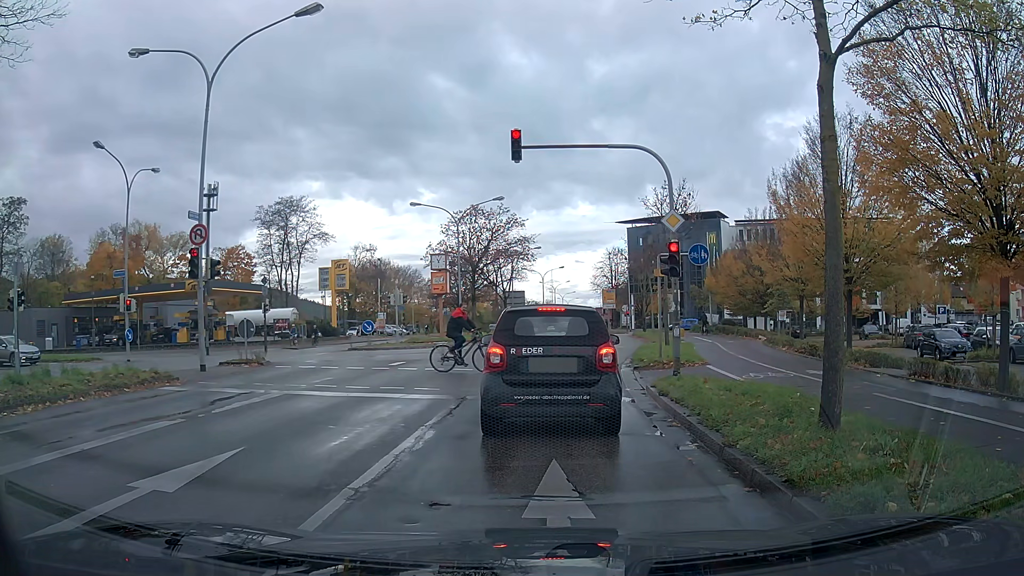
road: primary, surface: asphalt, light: Day
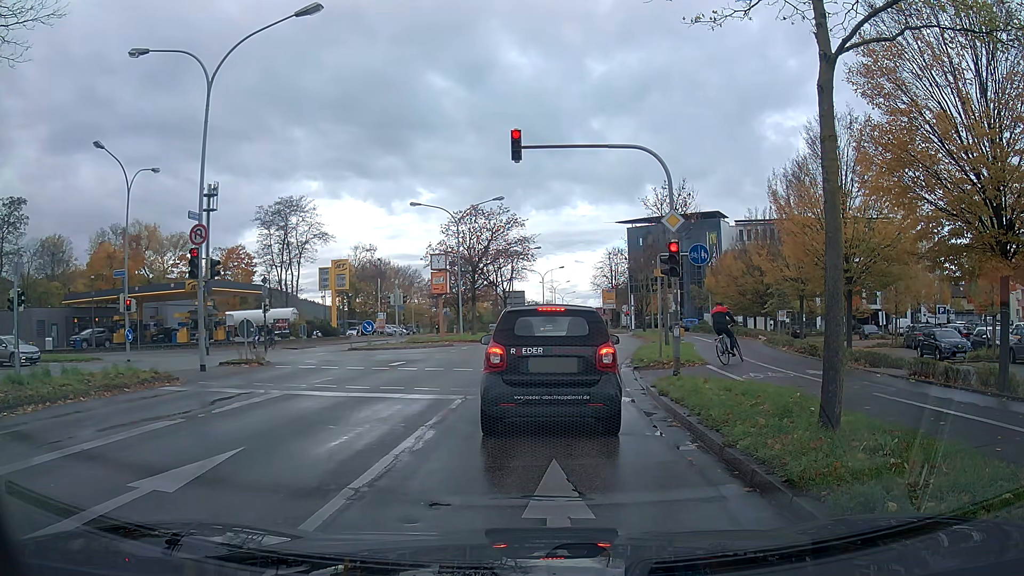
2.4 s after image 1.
(0.0, 0.0) m; 0°
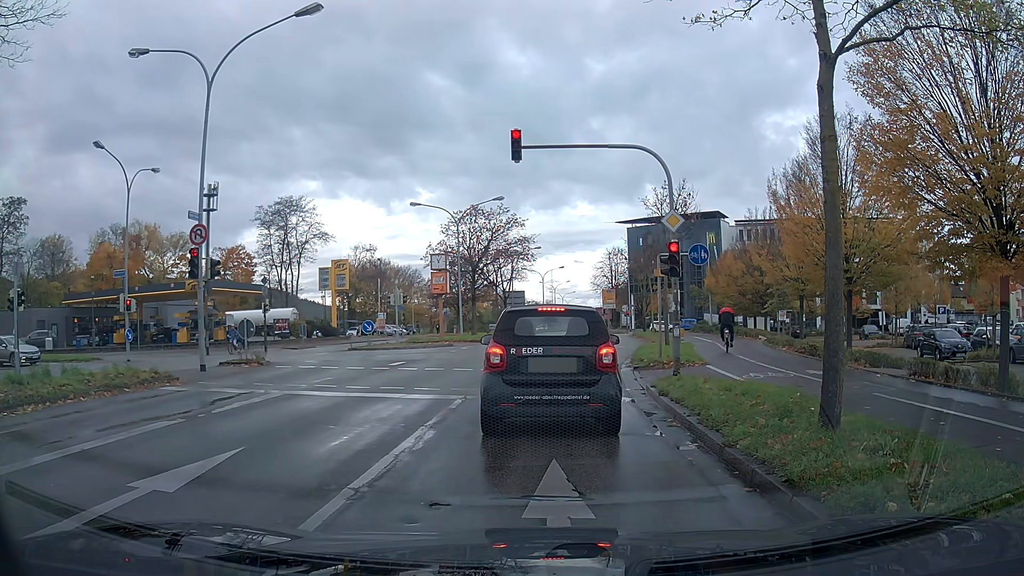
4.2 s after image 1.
(0.0, 0.0) m; 0°
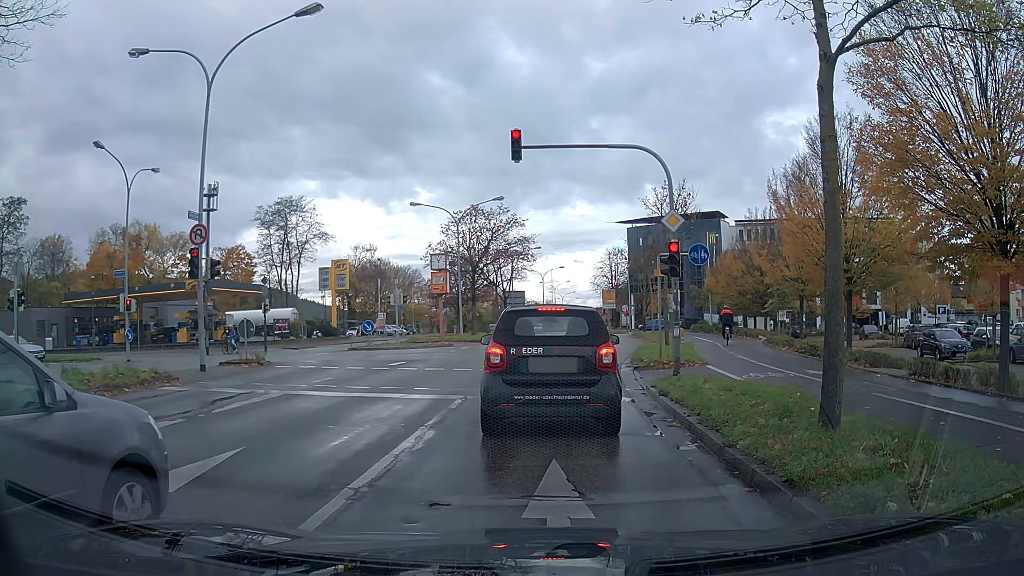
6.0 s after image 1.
(0.0, 0.0) m; 0°
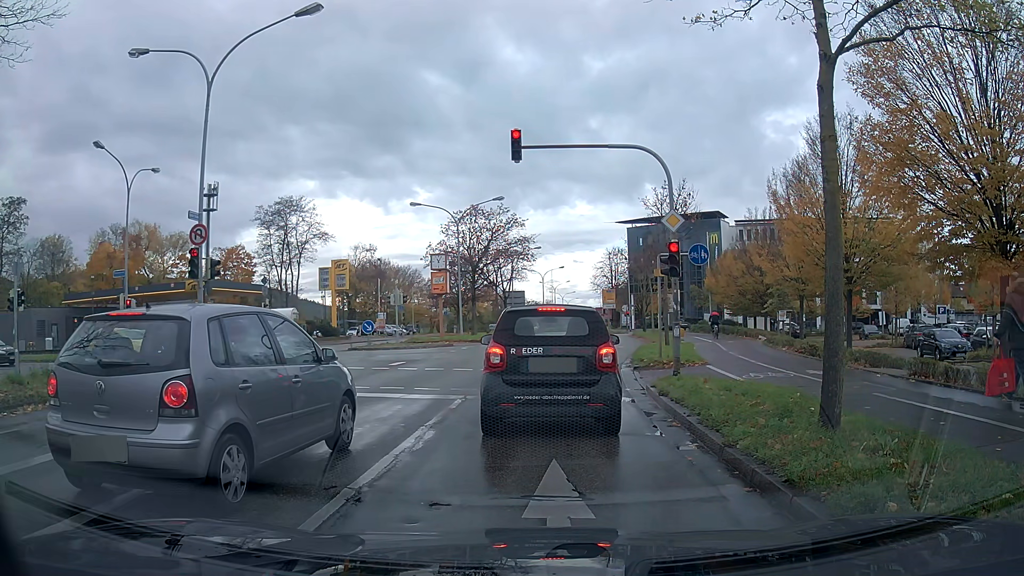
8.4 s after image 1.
(0.0, 0.0) m; 0°
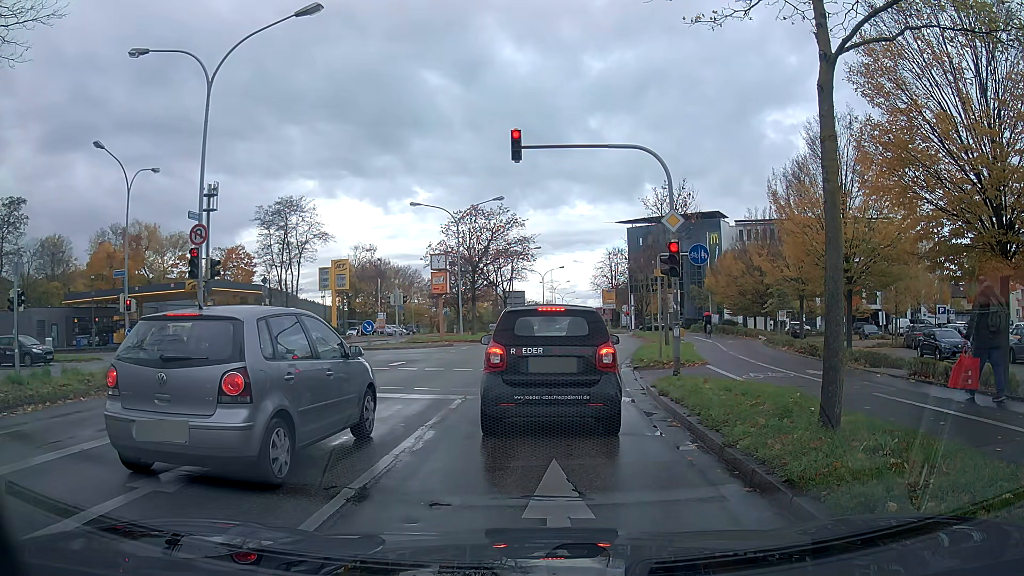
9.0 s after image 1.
(0.0, 0.0) m; 0°
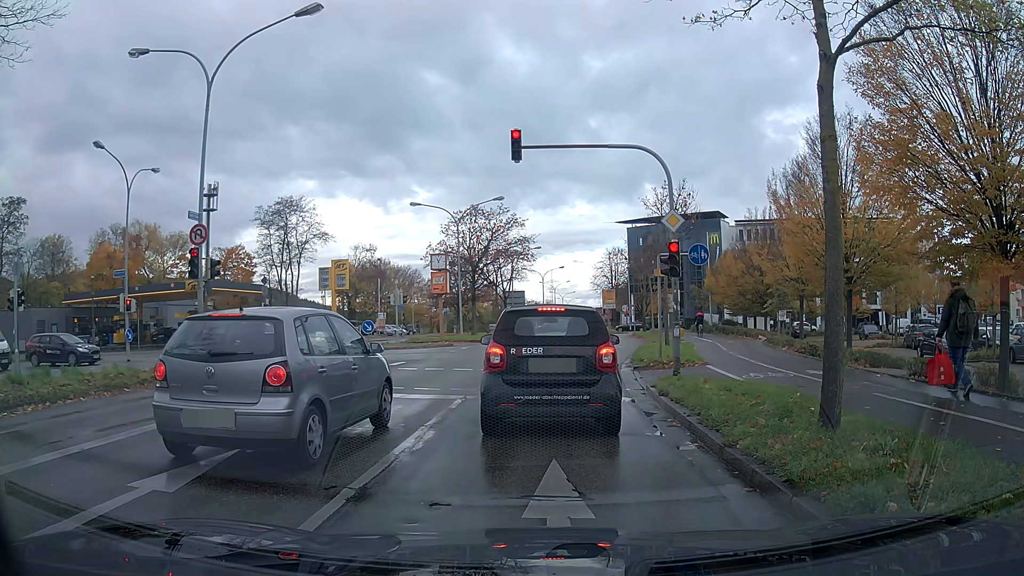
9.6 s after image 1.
(0.0, 0.0) m; 0°
